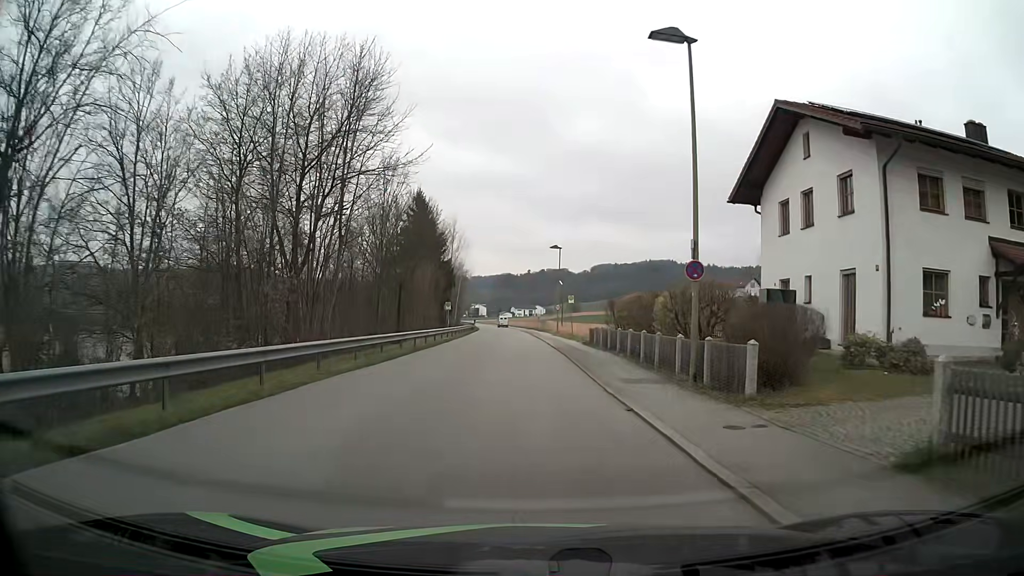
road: residential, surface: asphalt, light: Day
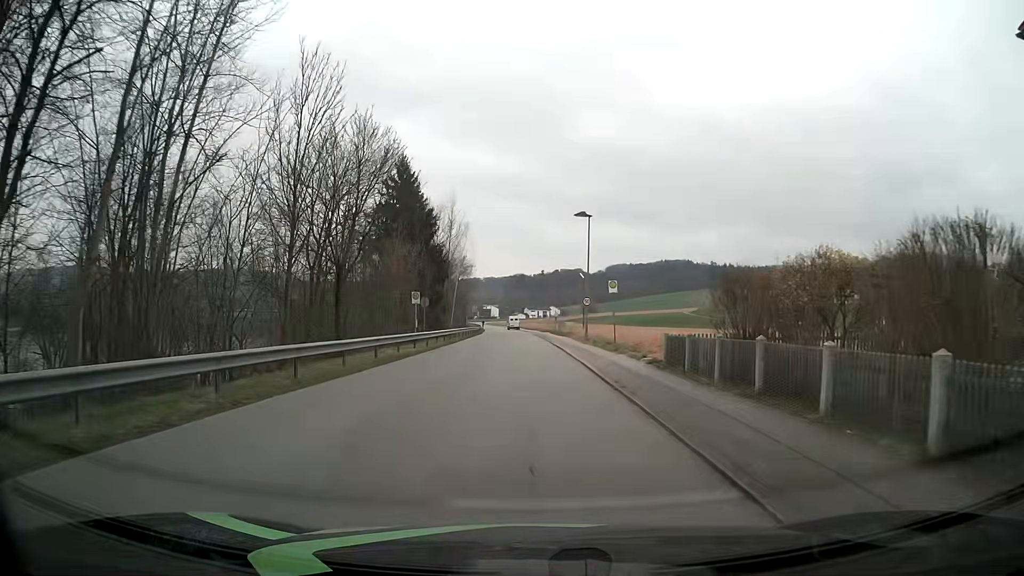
(-0.1, +18.5) m; -1°
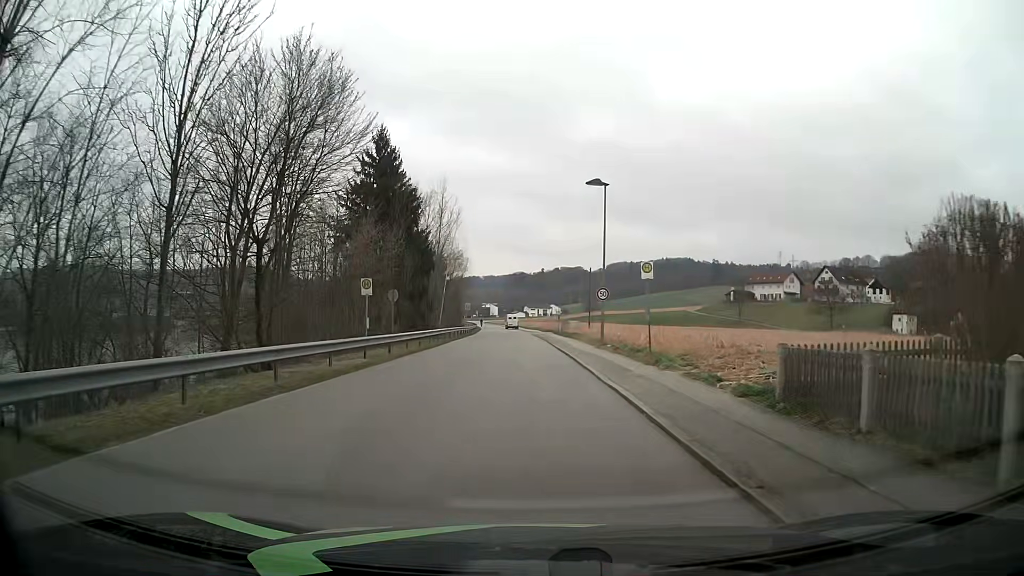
(+0.1, +9.2) m; +1°
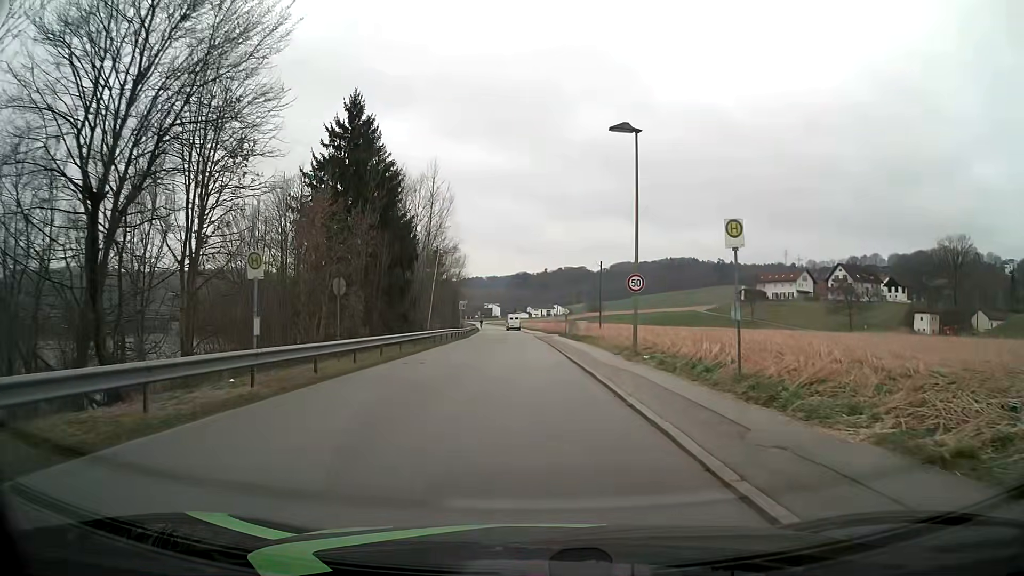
(0.0, +9.3) m; 0°
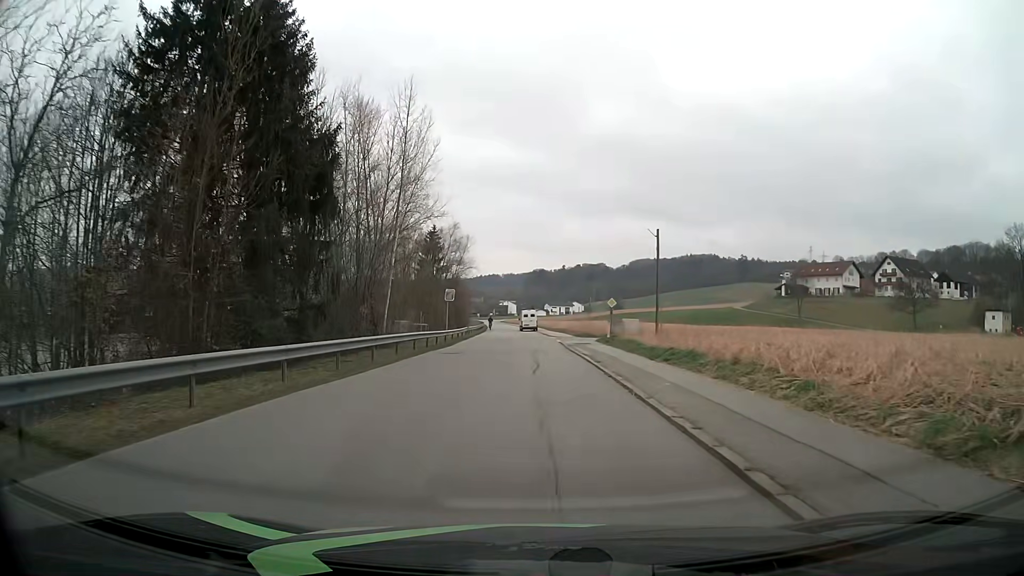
(-0.5, +23.3) m; -2°
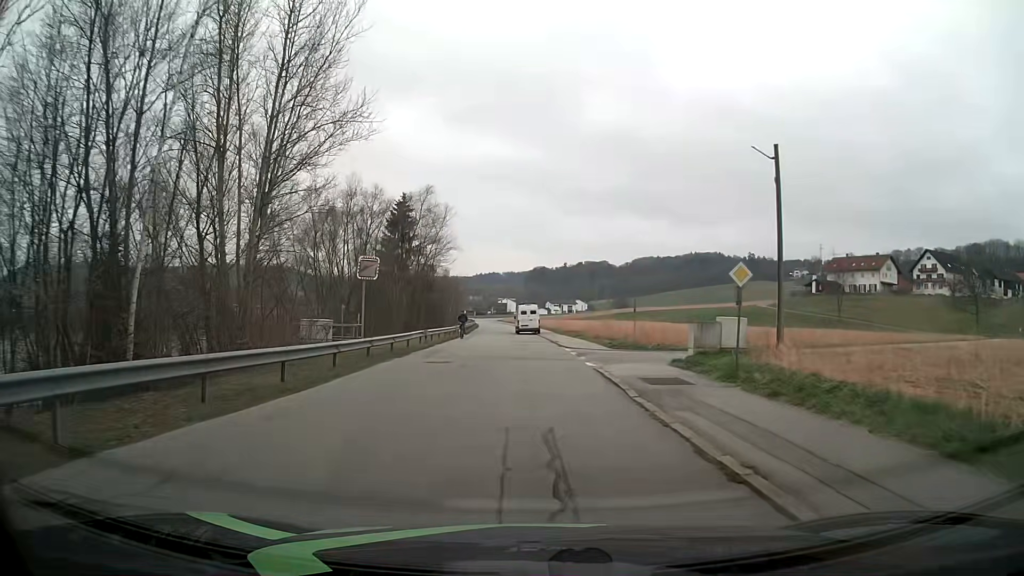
(-0.1, +23.4) m; 0°
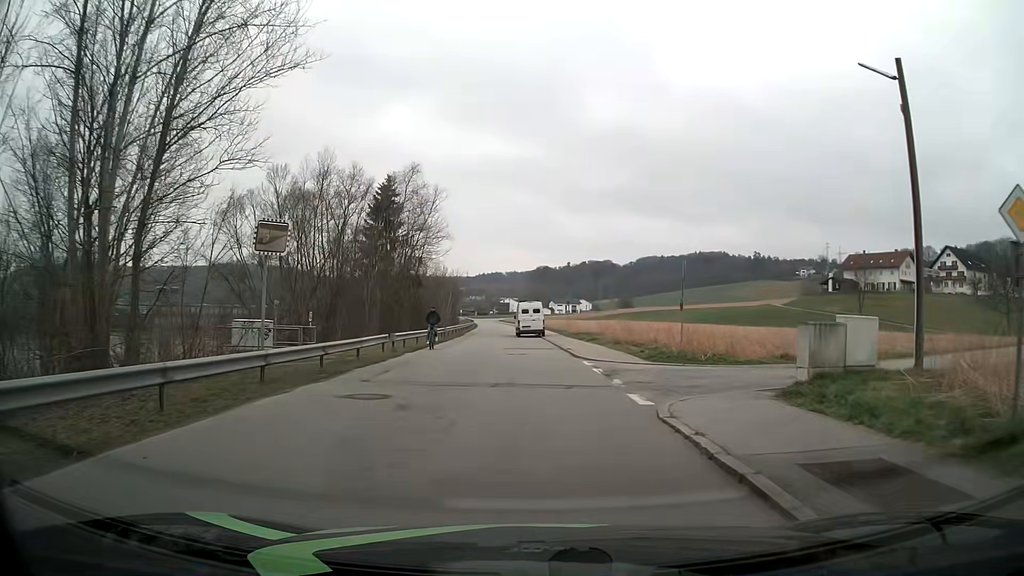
(-0.1, +9.1) m; -1°
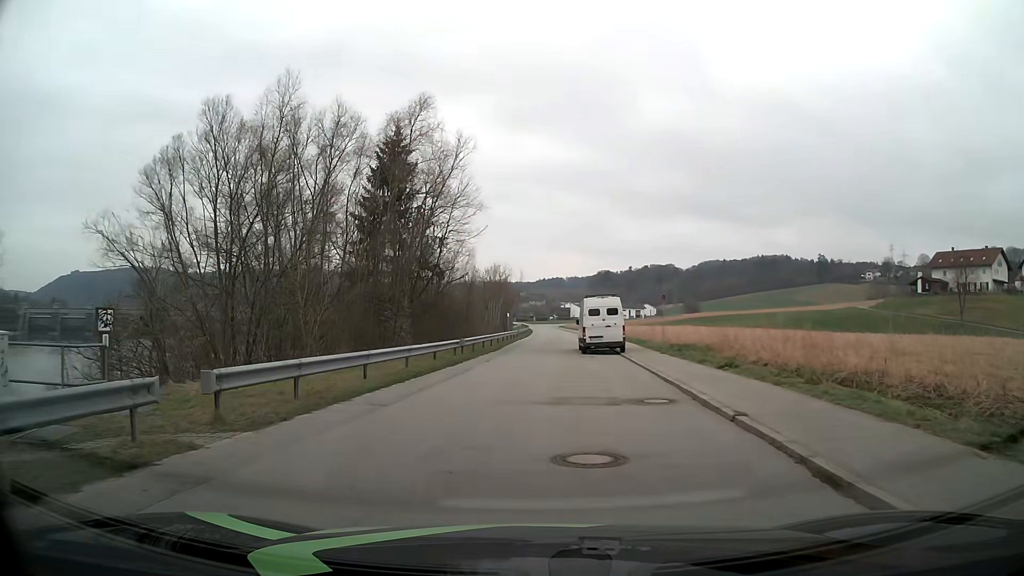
(-0.3, +18.3) m; -6°
(0, +10) (-1, +20) (0, +30) (+1, +40) (+2, +50) (+3, +60) (+4, +70) (+5, +80) (+5, +90) (+5, +100) m
